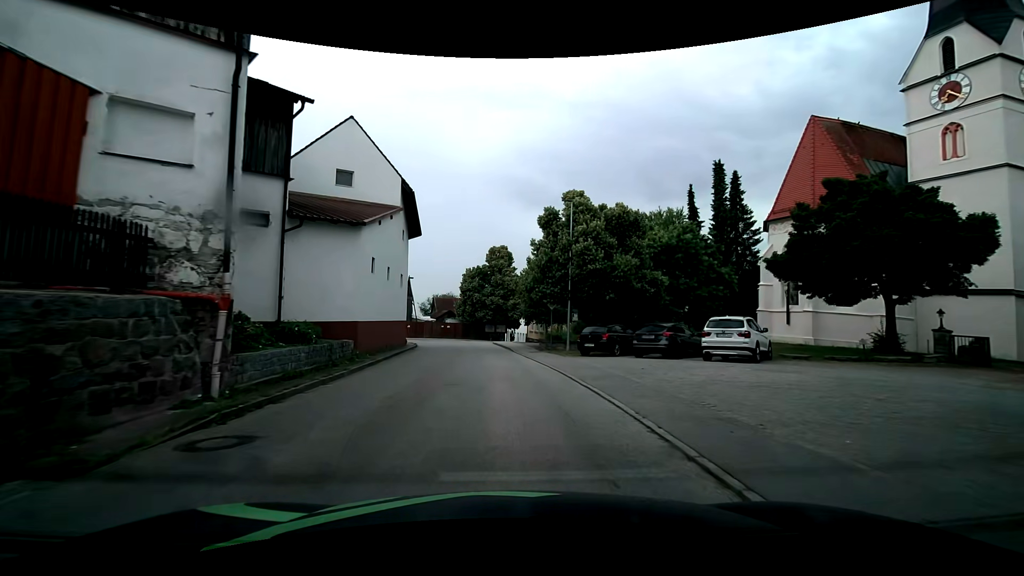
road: tertiary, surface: asphalt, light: Day
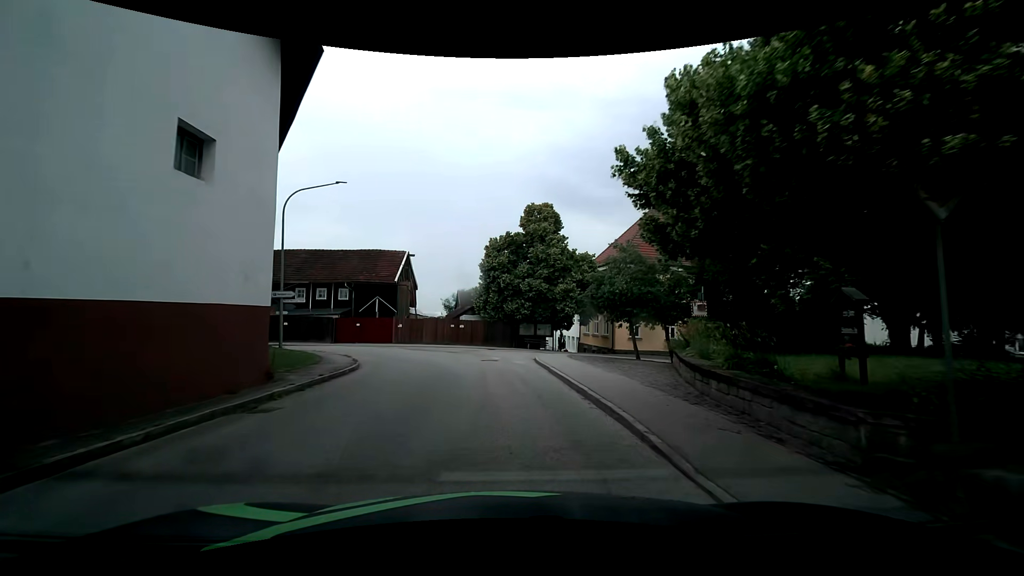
(-0.9, +23.2) m; -4°
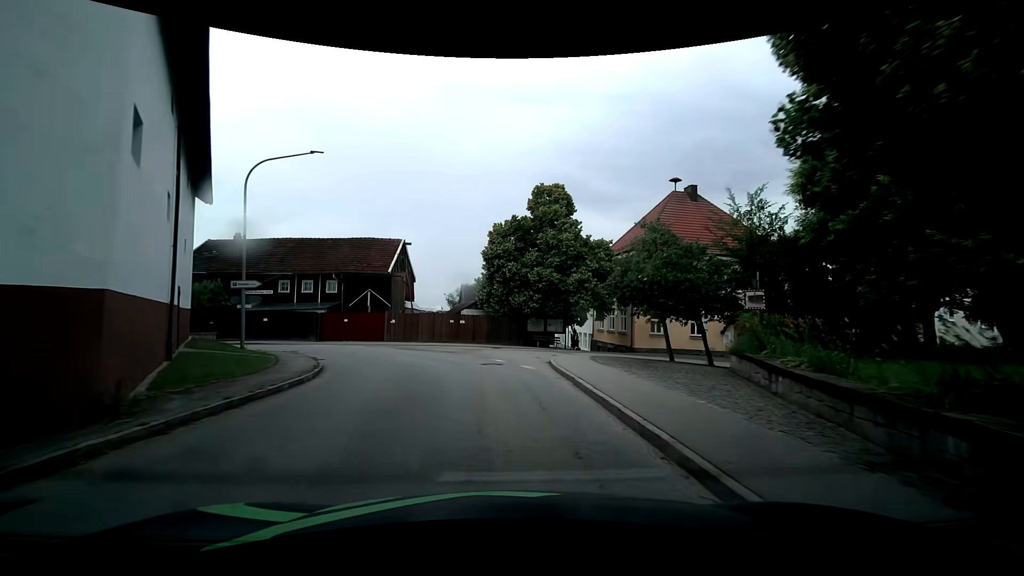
(0.0, +4.6) m; -1°
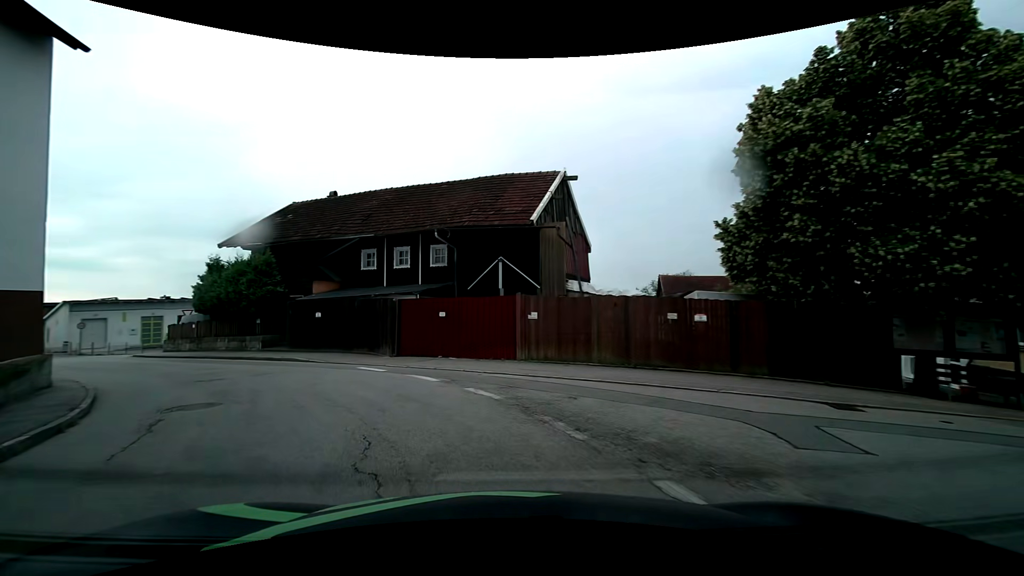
(-2.1, +20.6) m; -20°
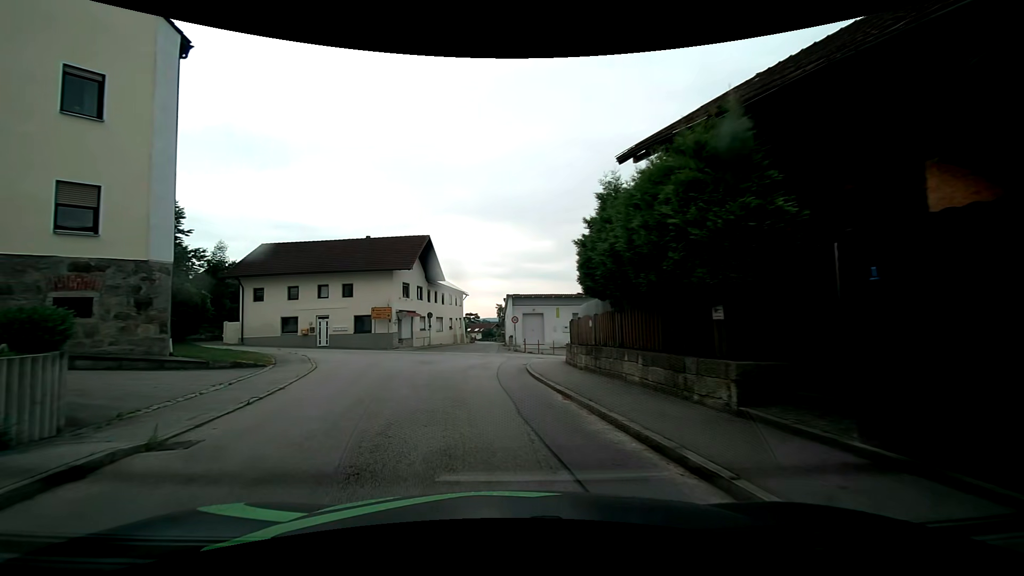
(-7.0, +16.5) m; -46°
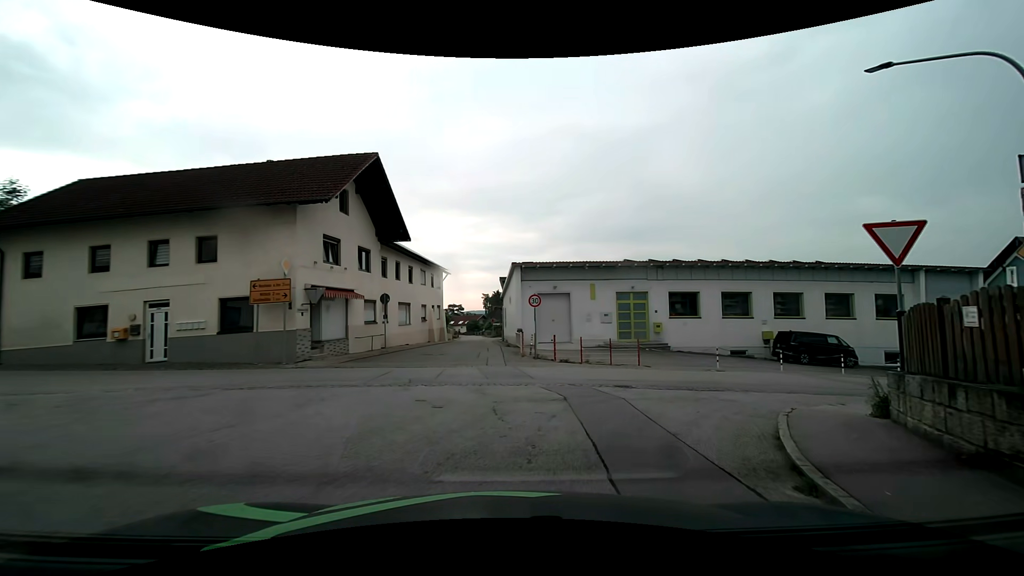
(-1.7, +19.1) m; +1°
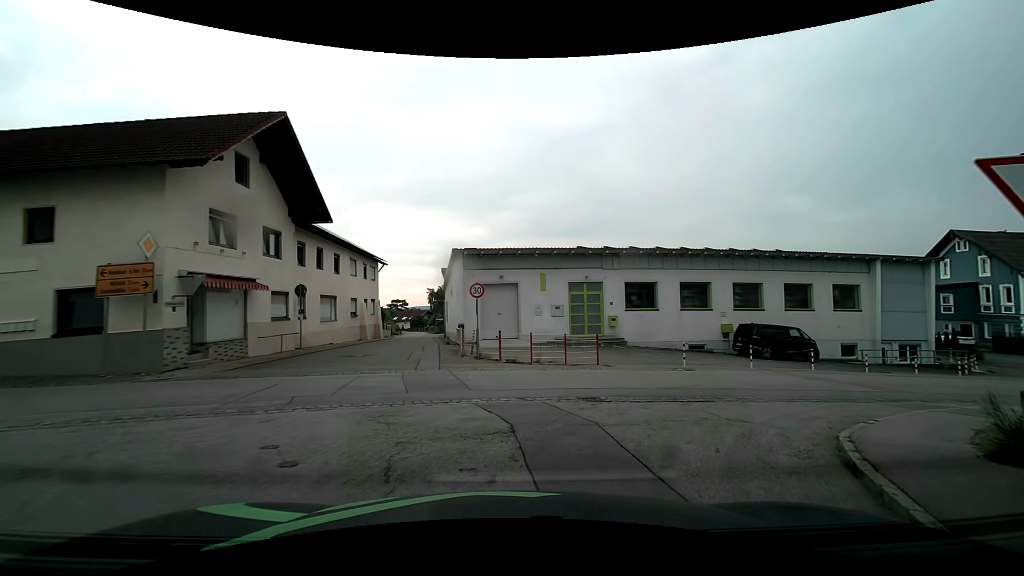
(+0.2, +3.4) m; +5°
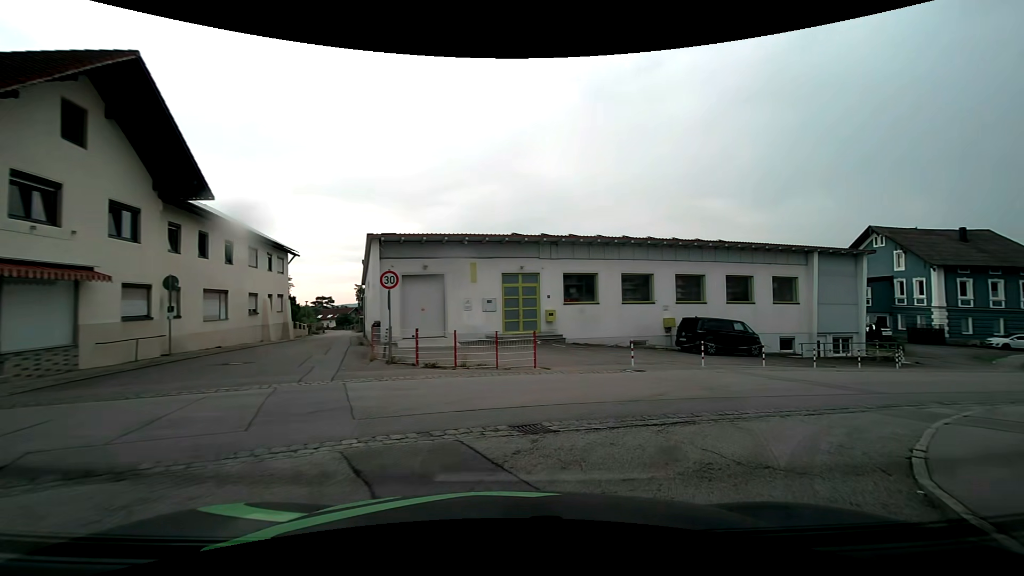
(+0.2, +3.1) m; +8°
(+3, +9) (+10, +16) (+19, +21) (+28, +25) (+37, +29) (+47, +33) (+56, +36) (+65, +40) (+75, +43) (+84, +46) m
